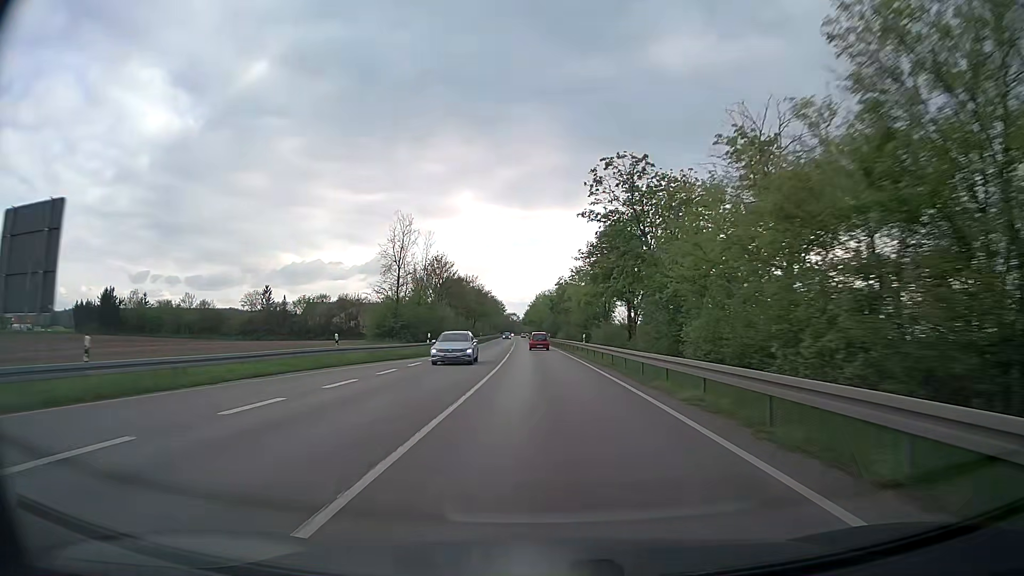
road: trunk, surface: asphalt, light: Day
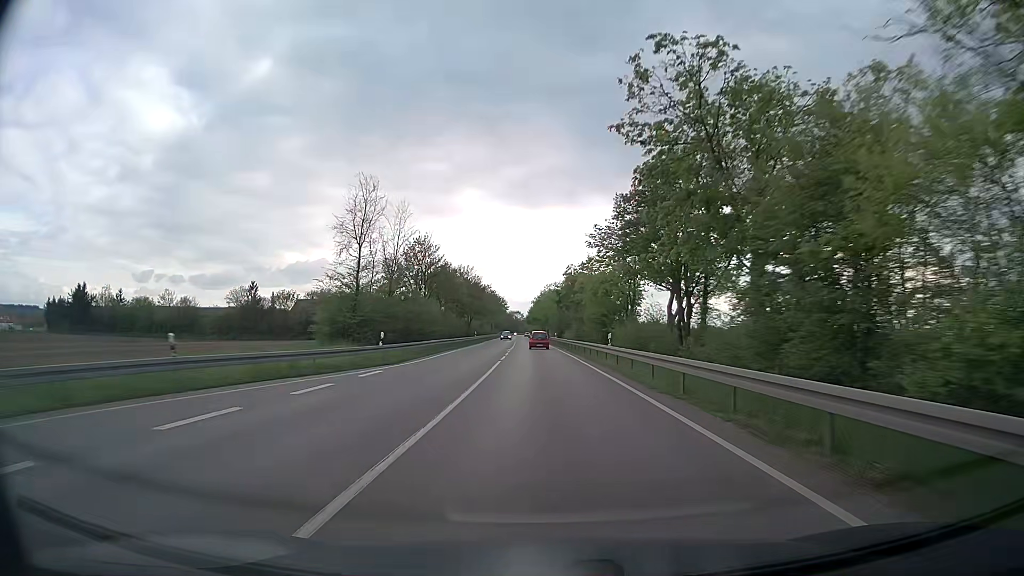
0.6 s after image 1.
(-0.1, +14.3) m; 0°
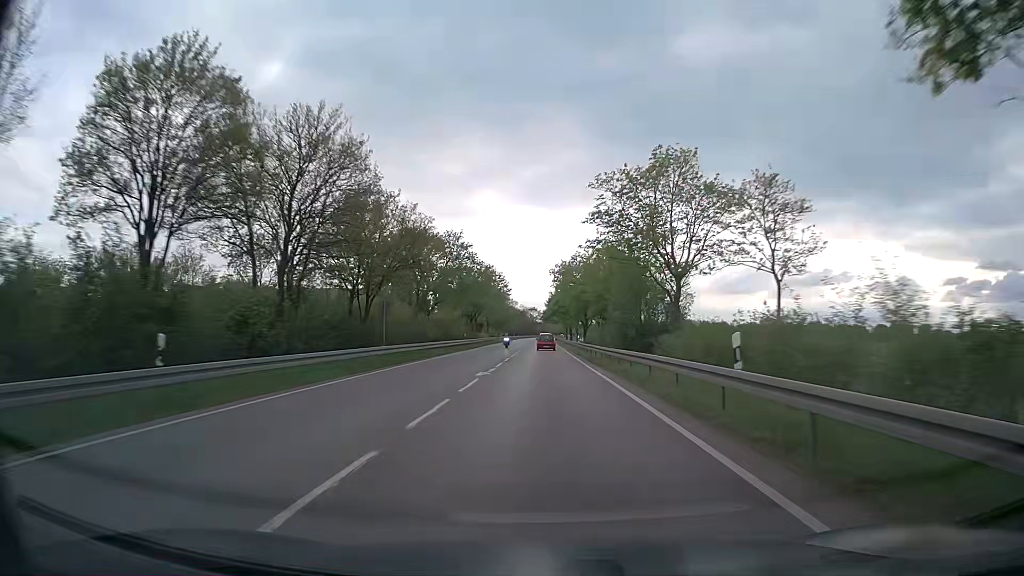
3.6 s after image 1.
(-1.4, +72.2) m; -2°
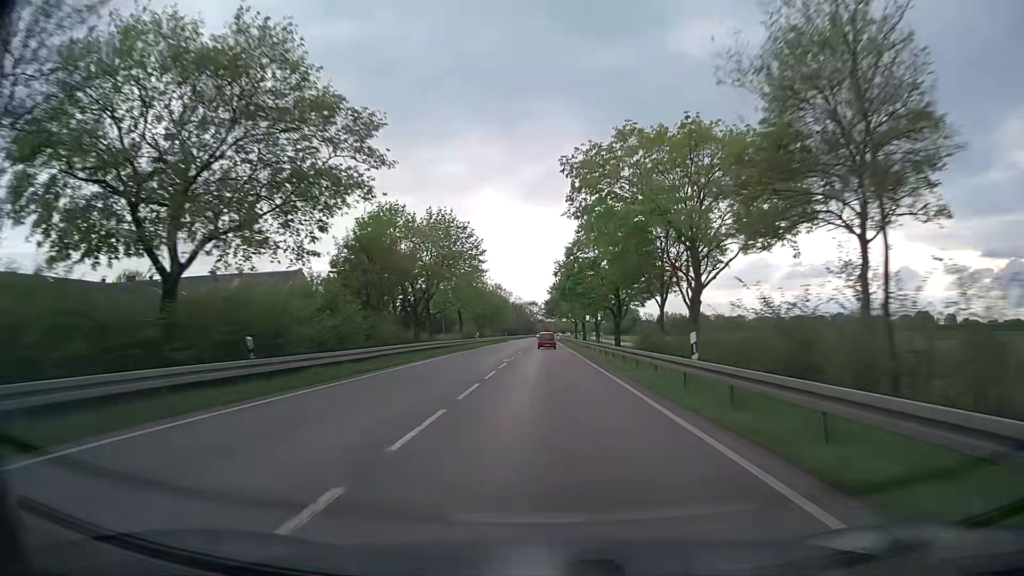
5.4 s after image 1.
(+0.1, +44.2) m; 0°
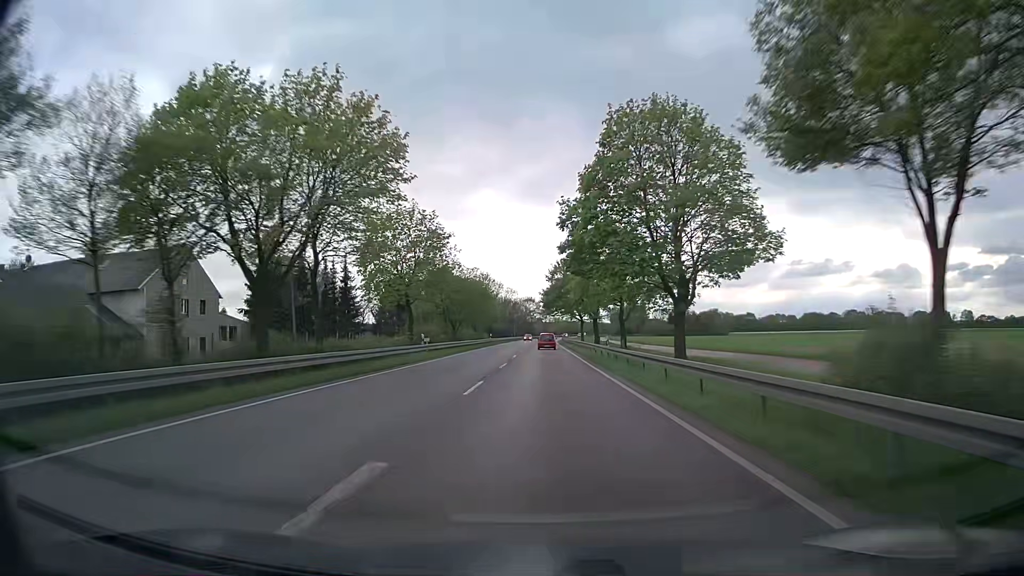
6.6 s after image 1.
(-0.2, +29.9) m; 0°
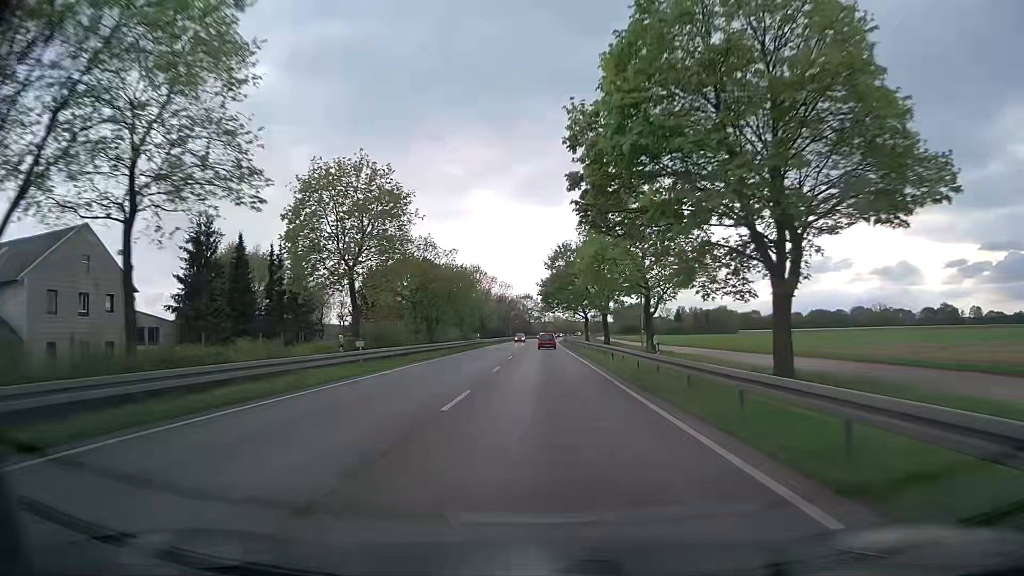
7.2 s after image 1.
(0.0, +15.1) m; 0°
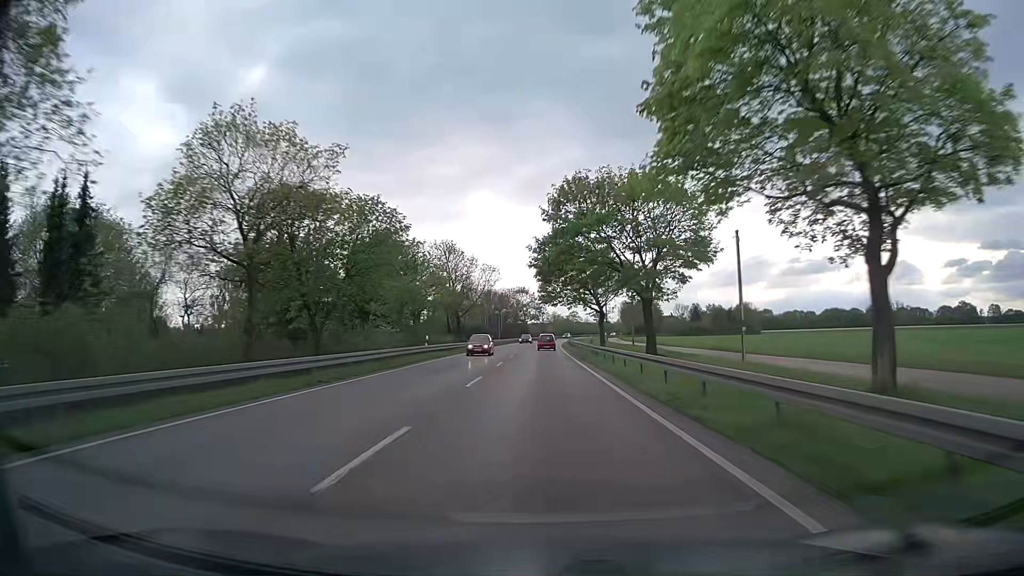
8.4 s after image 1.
(0.0, +30.3) m; 0°
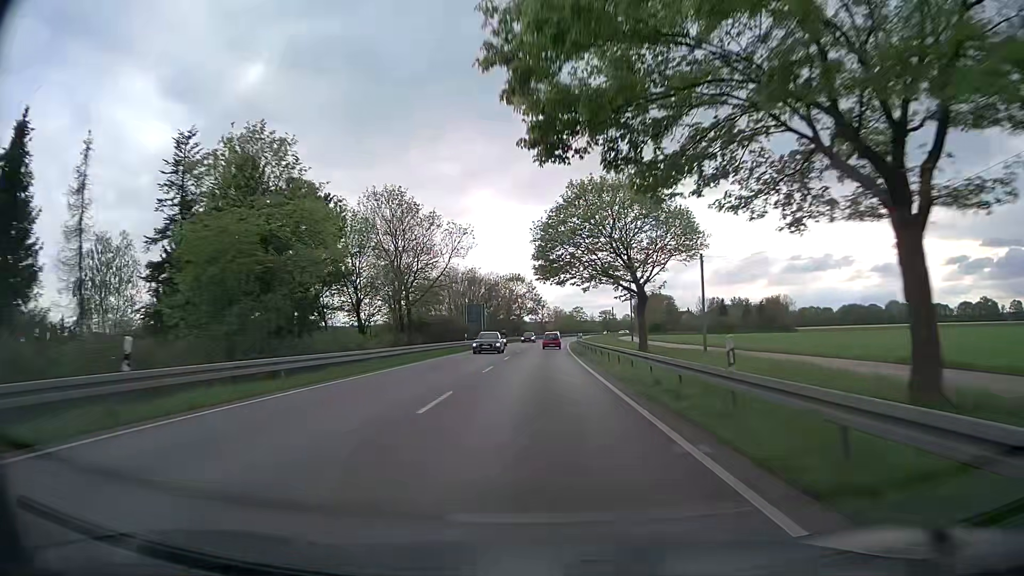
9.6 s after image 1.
(+0.1, +30.4) m; 0°
